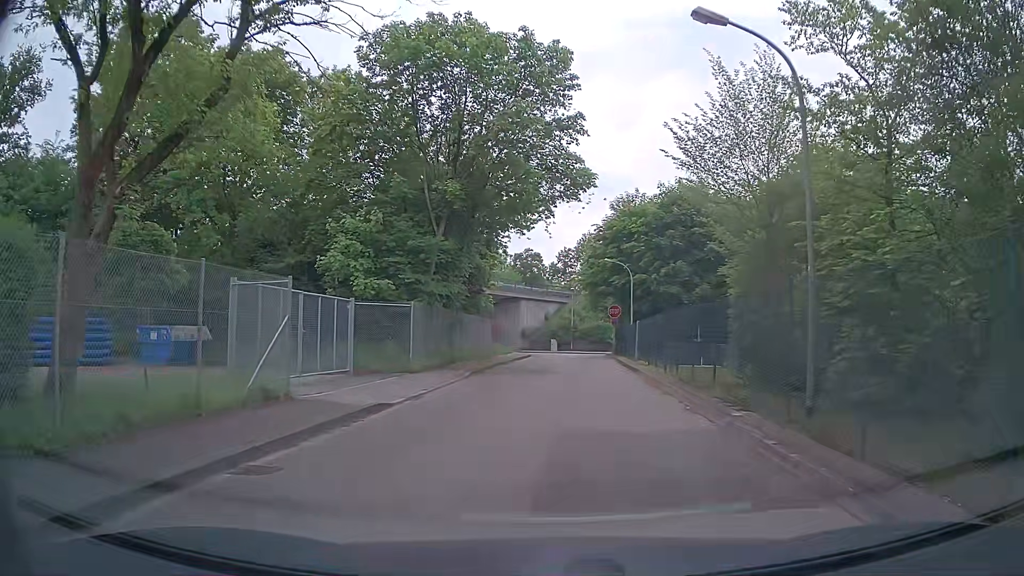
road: tertiary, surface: asphalt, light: Day
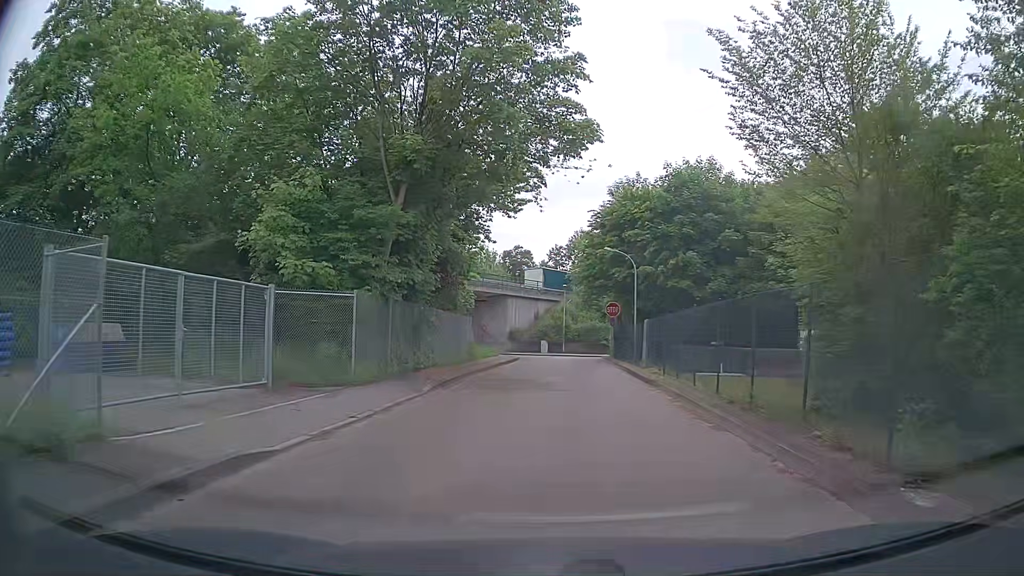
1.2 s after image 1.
(+0.1, +5.5) m; +1°
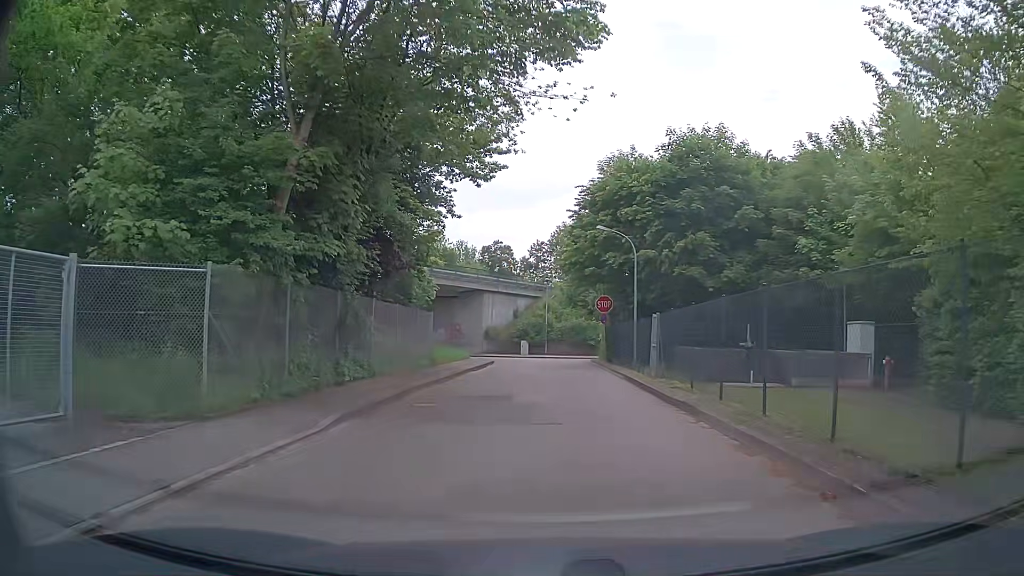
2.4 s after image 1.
(+0.2, +6.4) m; +1°
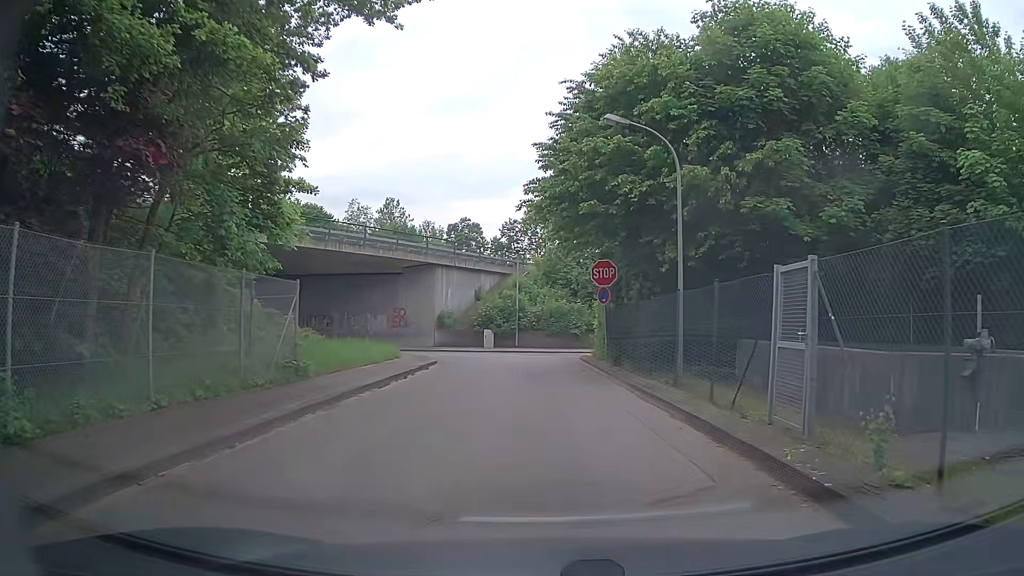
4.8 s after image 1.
(+0.5, +12.6) m; +3°
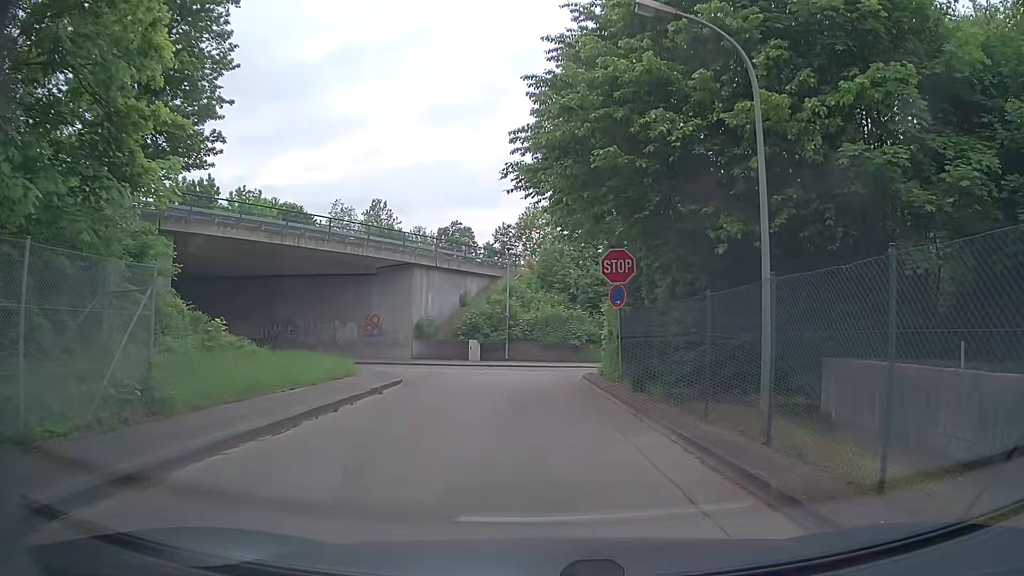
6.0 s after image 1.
(+0.1, +5.6) m; +3°
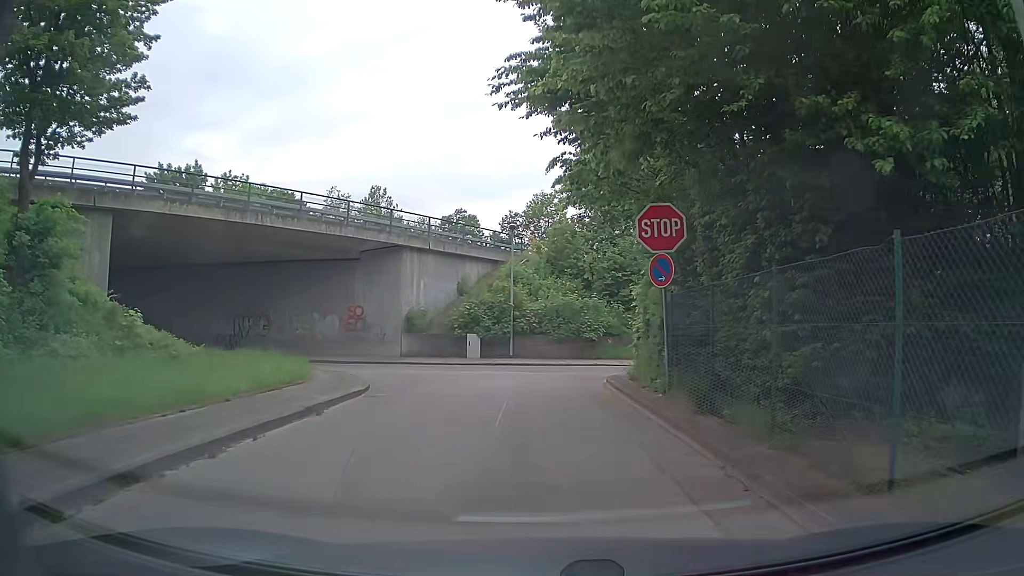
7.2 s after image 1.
(-0.2, +5.1) m; -3°
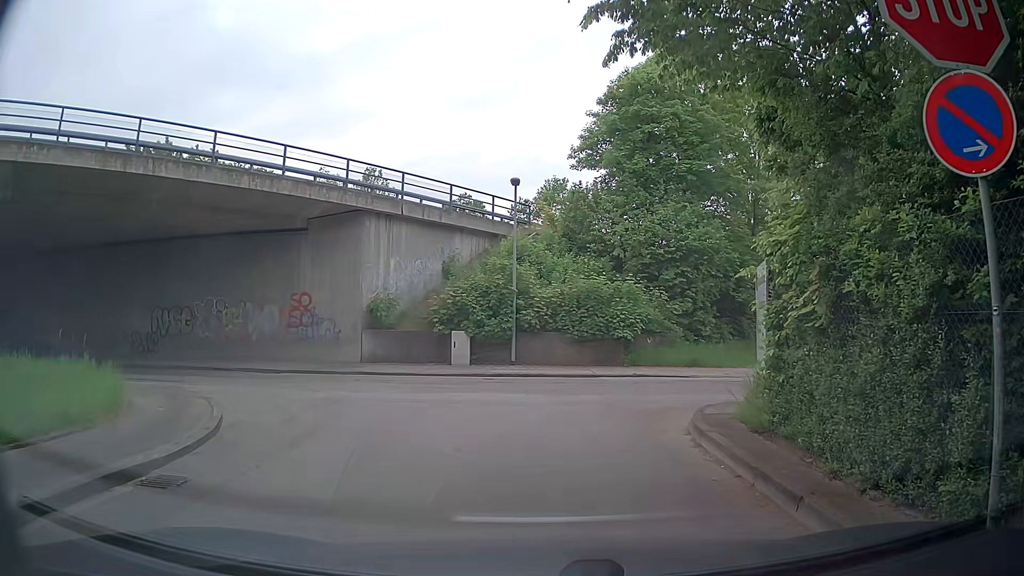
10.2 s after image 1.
(-0.2, +8.6) m; -2°
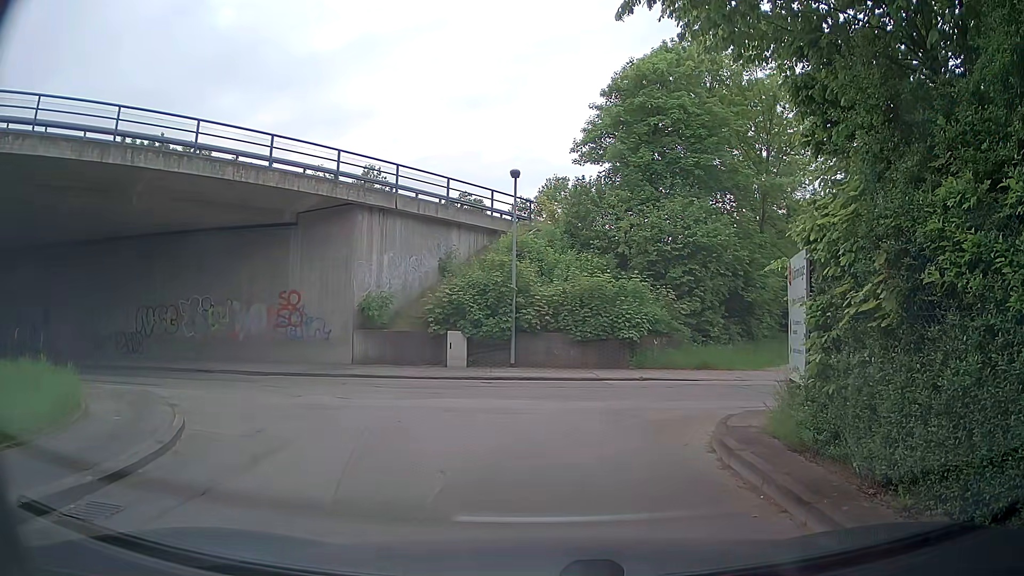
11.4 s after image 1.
(0.0, +1.1) m; -1°
